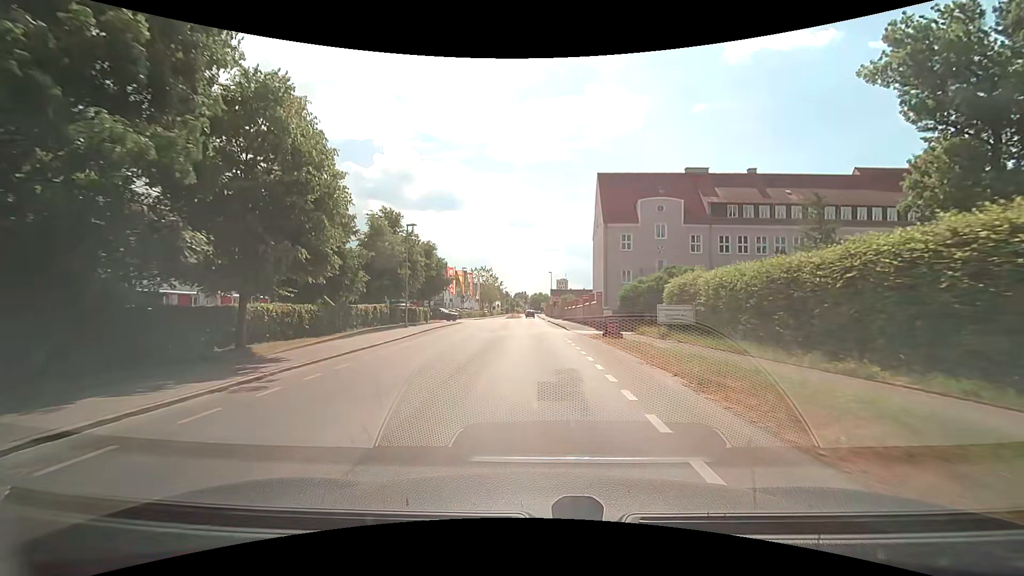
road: secondary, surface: asphalt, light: Day
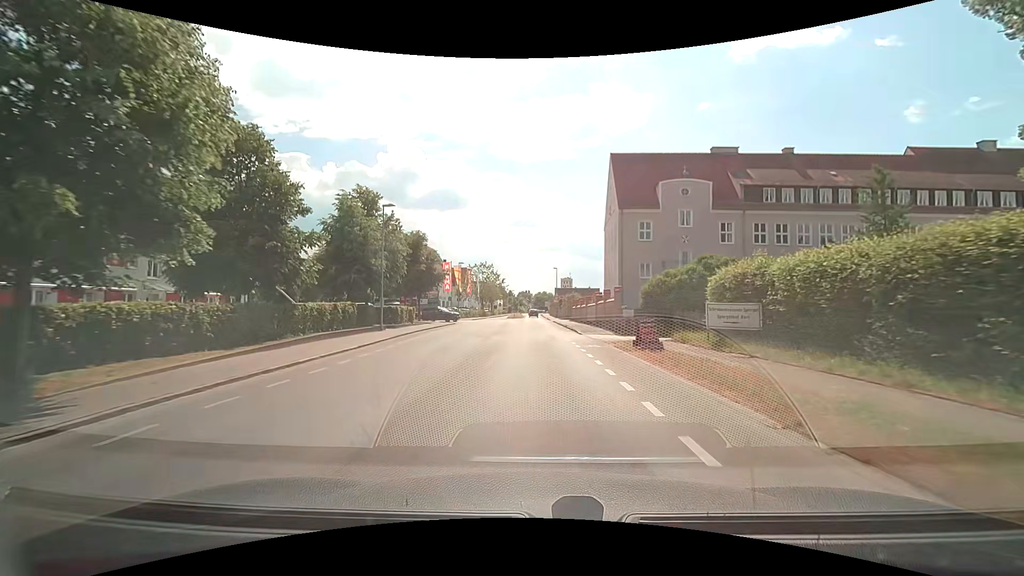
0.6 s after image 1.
(0.0, +7.1) m; 0°
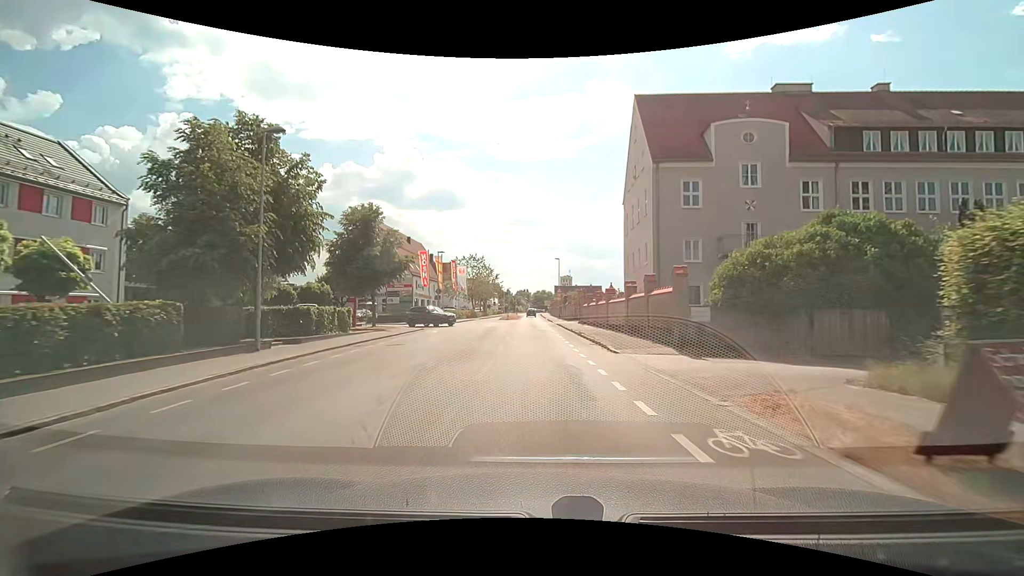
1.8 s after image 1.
(-0.1, +13.9) m; 0°
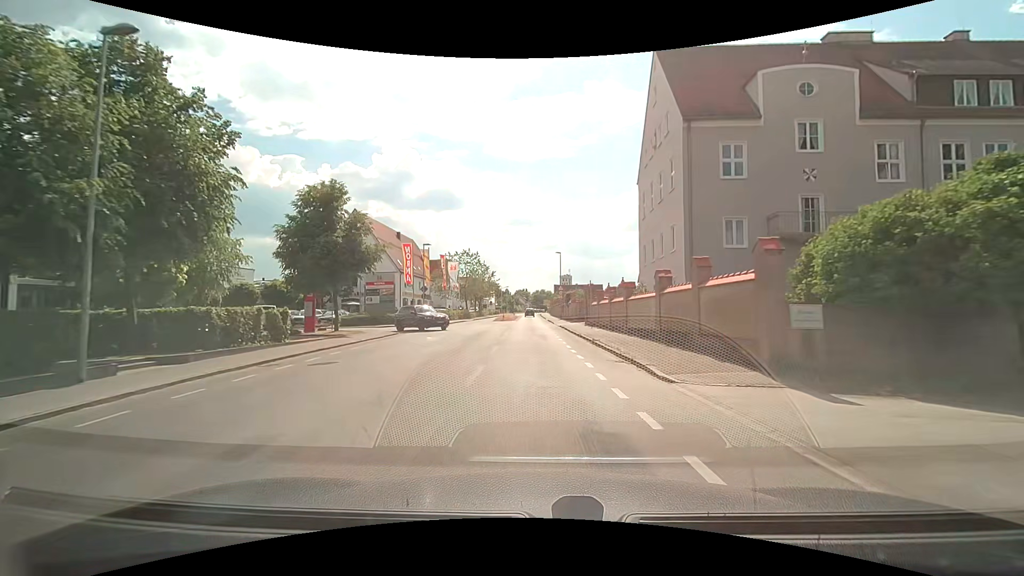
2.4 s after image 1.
(0.0, +6.8) m; +1°
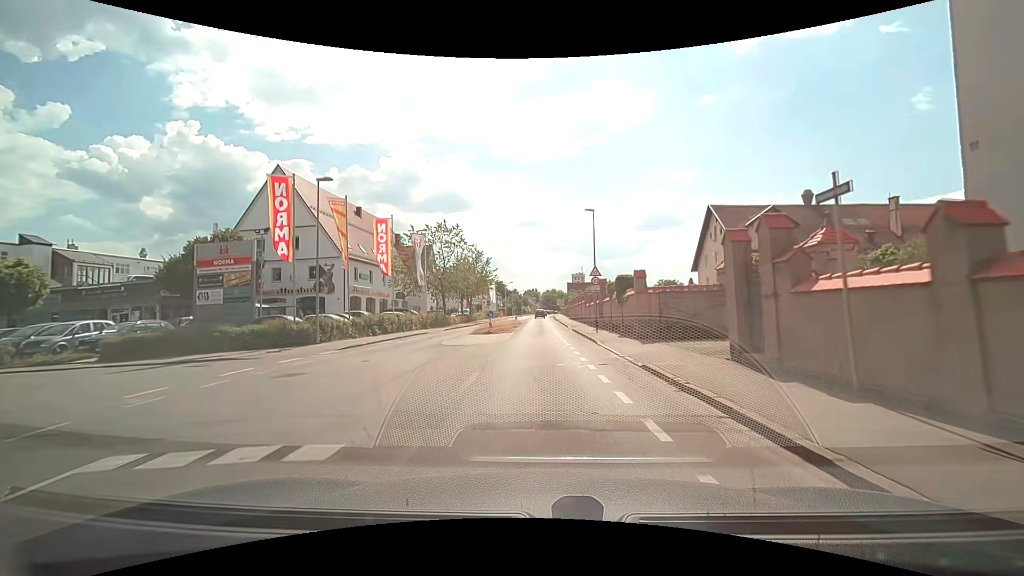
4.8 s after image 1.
(-0.6, +26.6) m; -1°
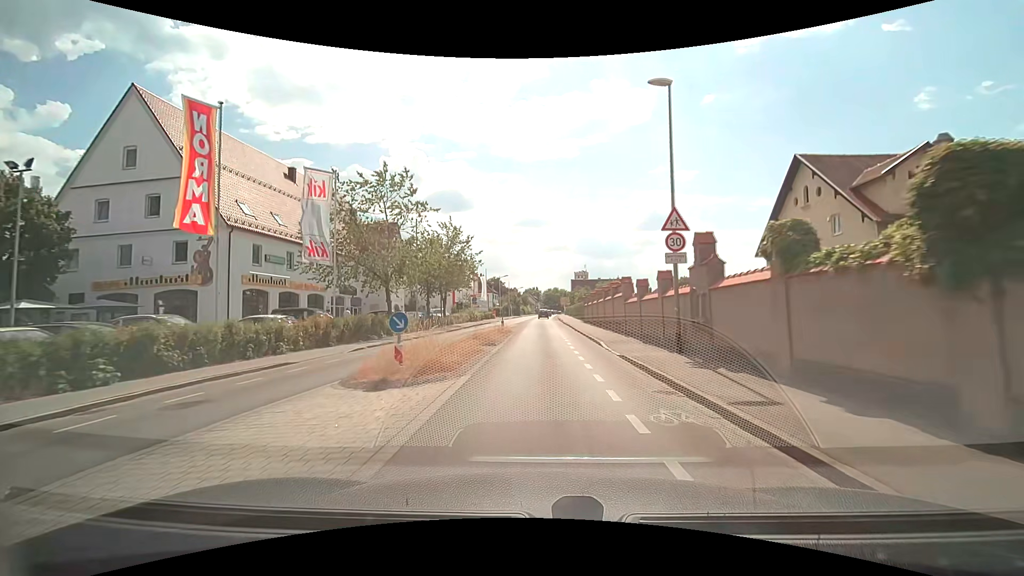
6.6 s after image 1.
(0.0, +19.6) m; 0°
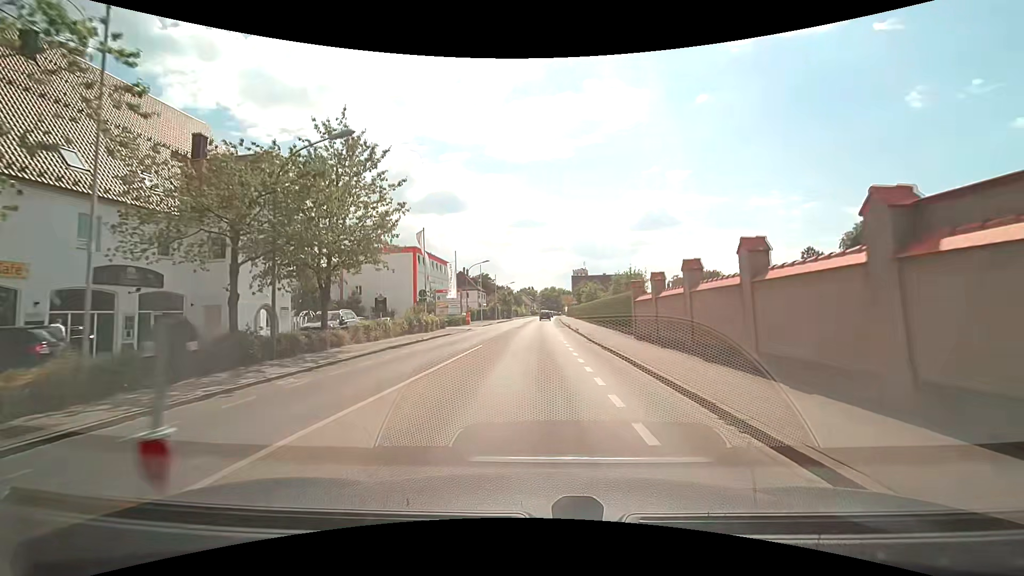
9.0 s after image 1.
(+0.1, +26.6) m; 0°
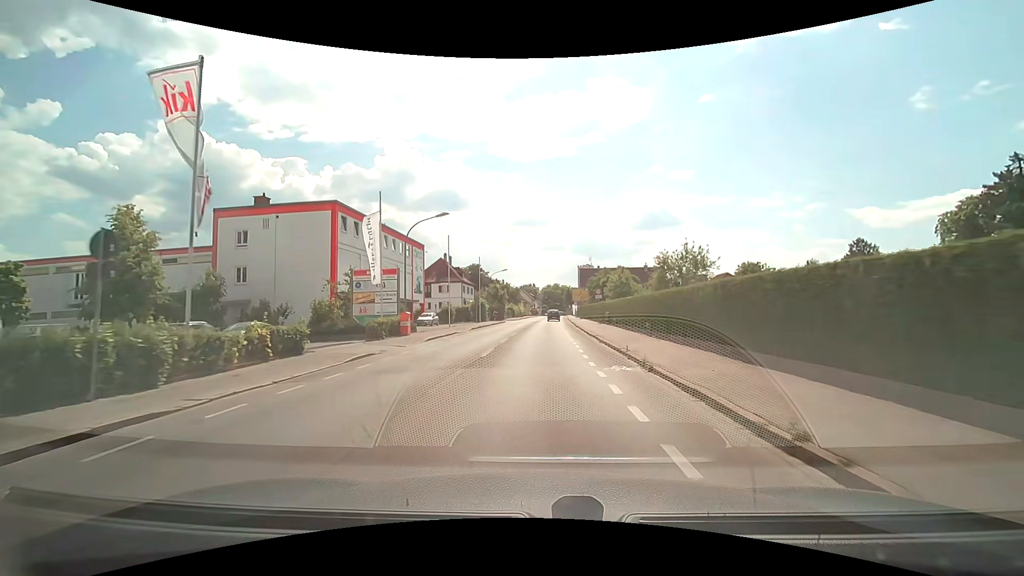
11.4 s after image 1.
(0.0, +27.0) m; 0°
(0, +10) (0, +20) (0, +30) (0, +40) (+1, +50) (+1, +60) (+1, +70) (+2, +80) (+3, +90) (+3, +100) m
